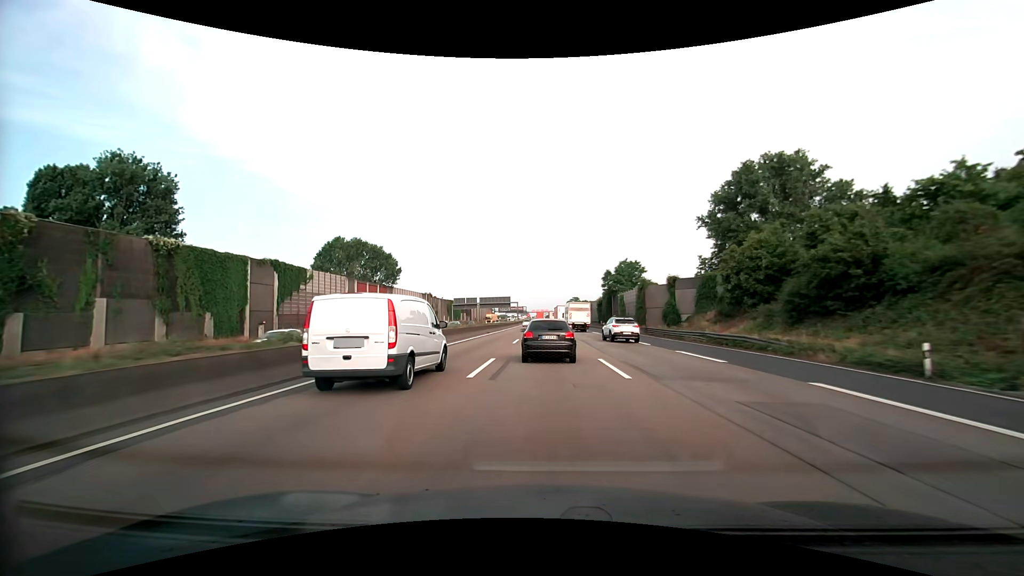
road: motorway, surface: asphalt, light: Day
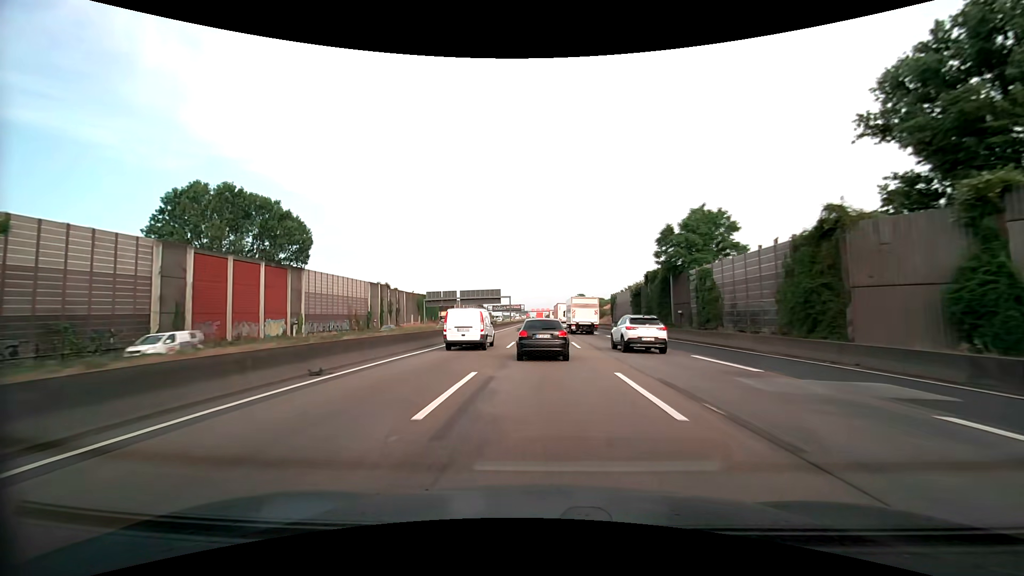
(-0.1, +40.9) m; 0°
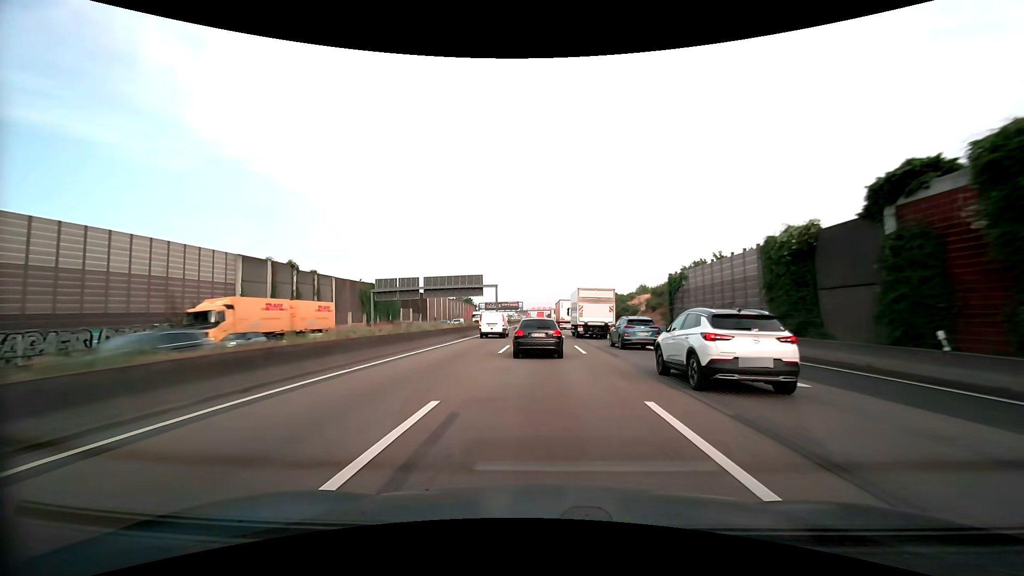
(-0.1, +40.5) m; 0°
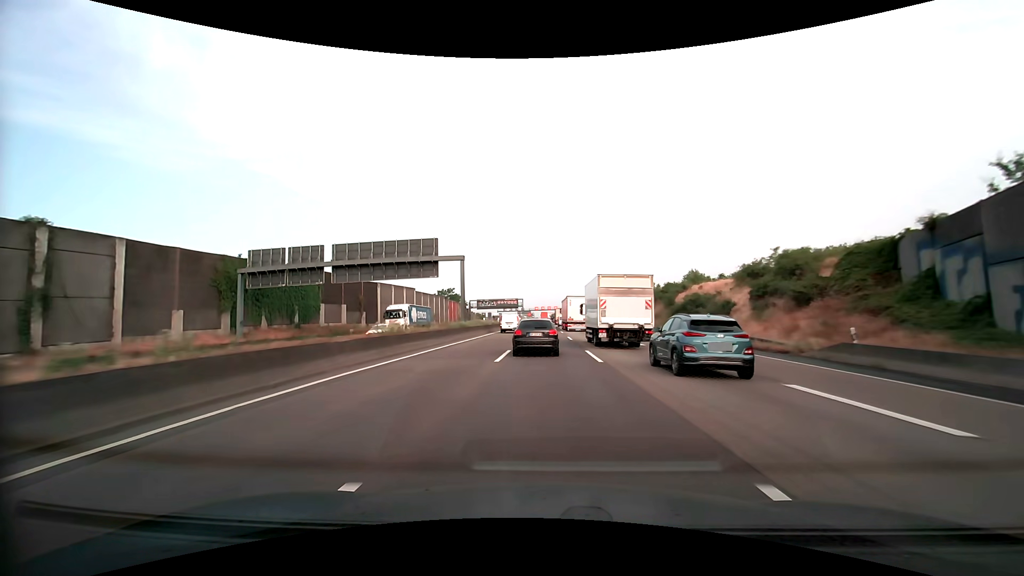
(-0.2, +39.9) m; -1°
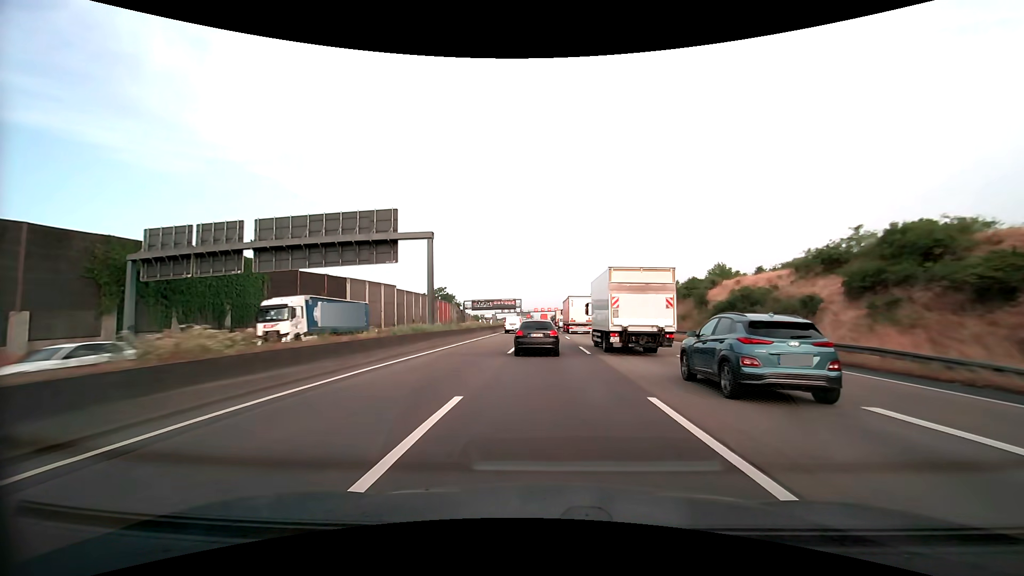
(0.0, +13.3) m; 0°
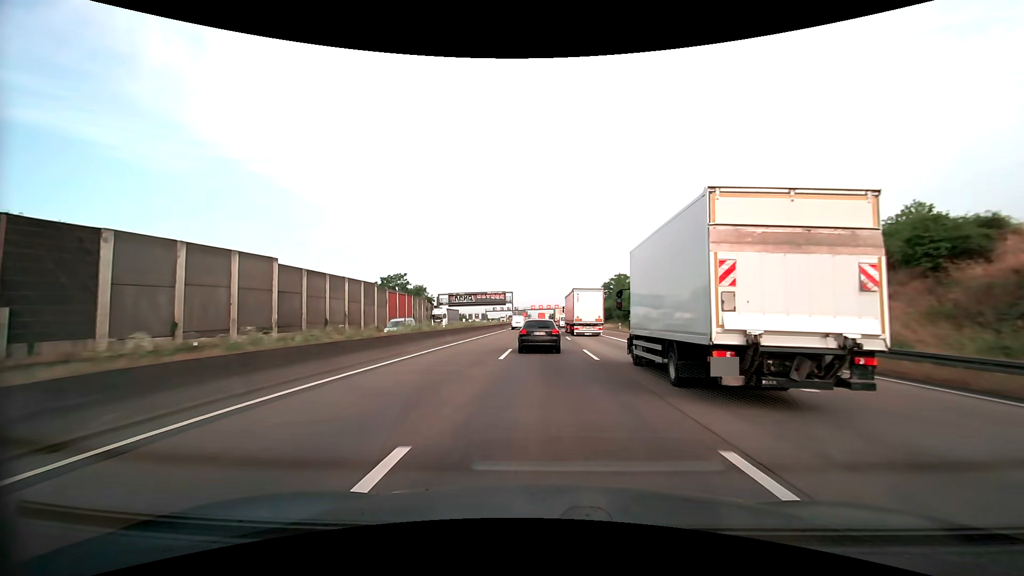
(+0.1, +39.7) m; 0°
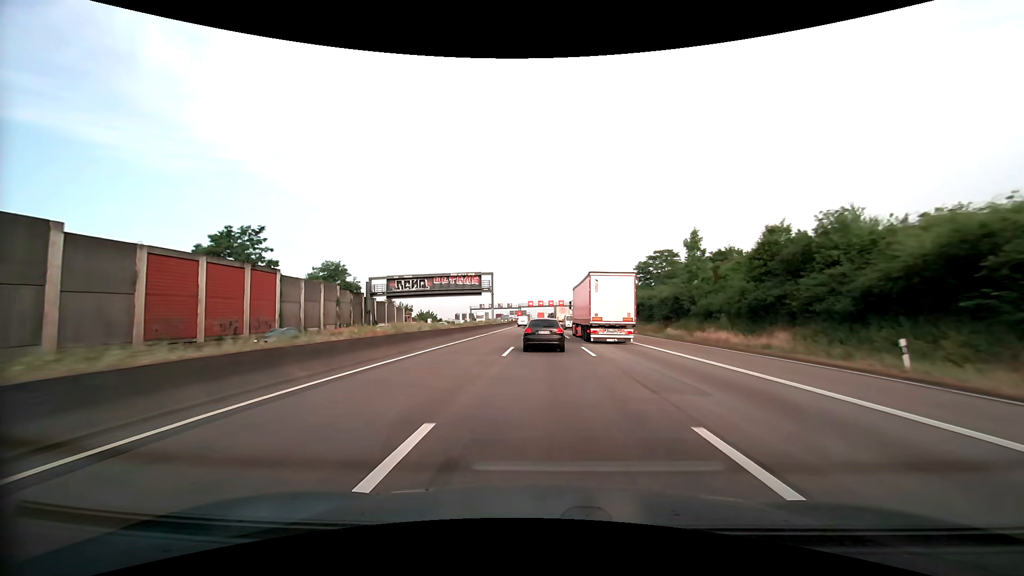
(0.0, +52.9) m; 0°
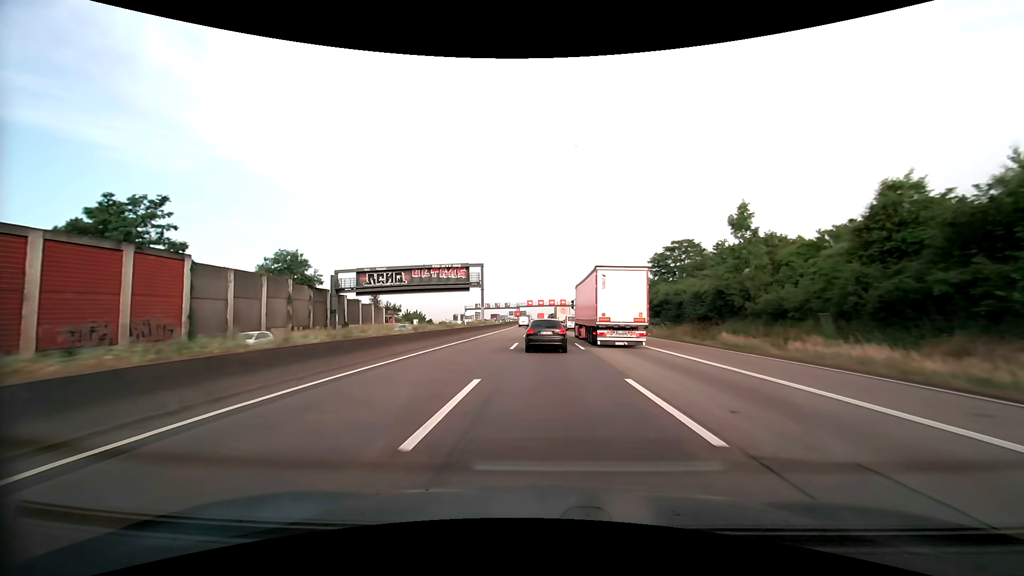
(0.0, +13.2) m; 0°
(0, +10) (0, +20) (0, +30) (0, +40) (0, +50) (0, +60) (0, +70) (0, +80) (0, +90) (-1, +100) m
